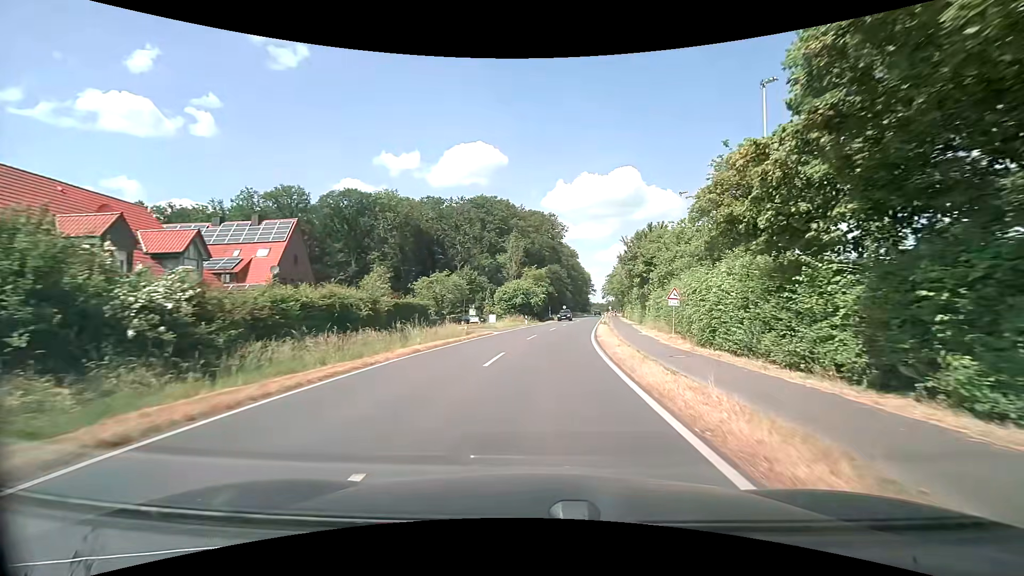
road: secondary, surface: asphalt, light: Day
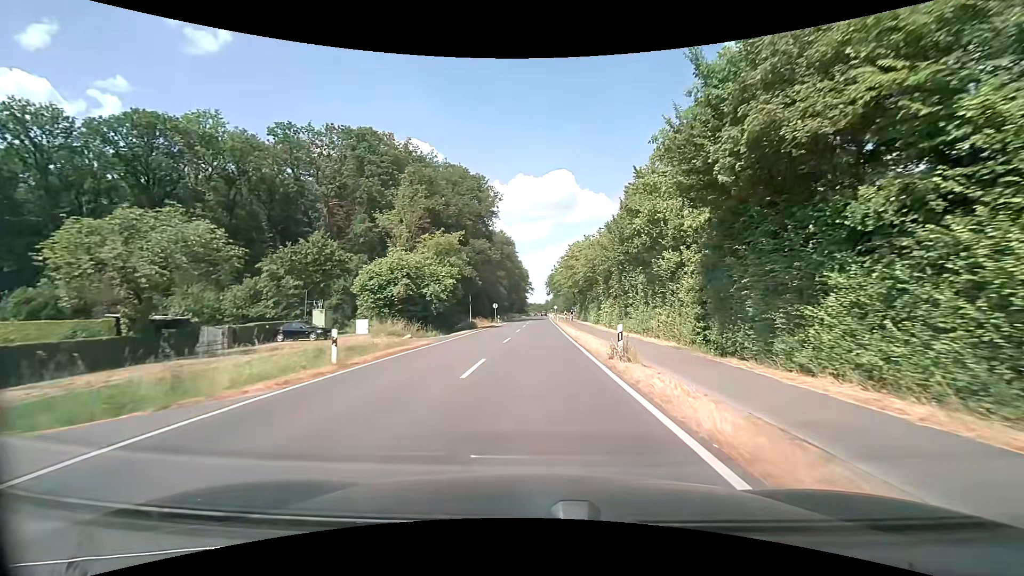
(+2.8, +38.1) m; +8°
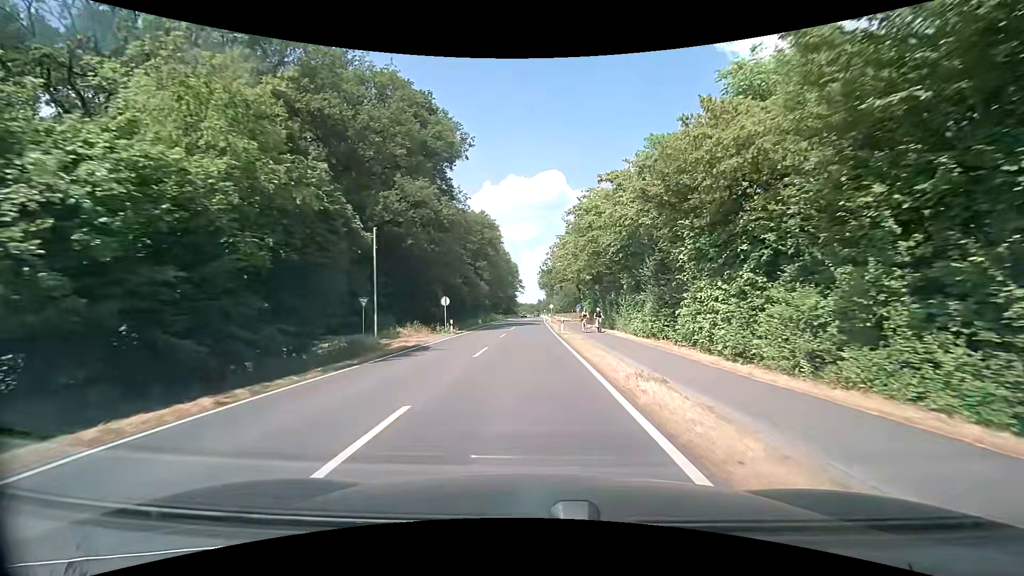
(+0.6, +31.0) m; +1°
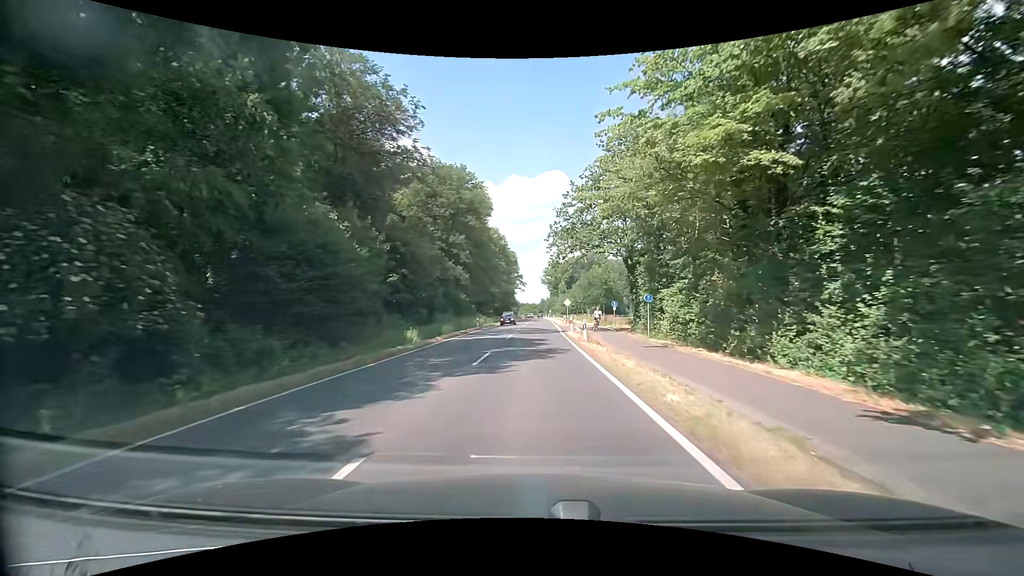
(-0.5, +38.5) m; 0°
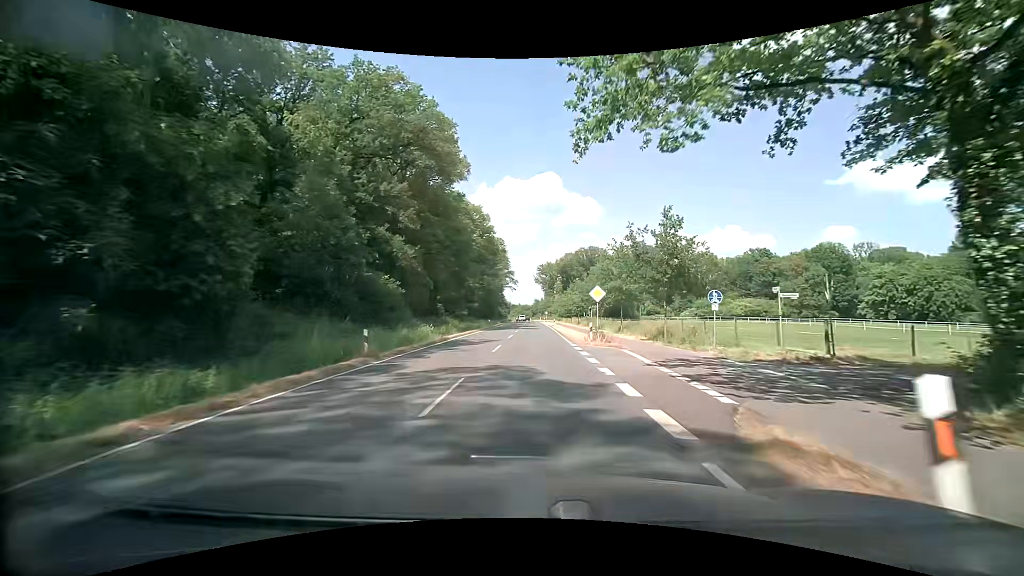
(-0.3, +30.4) m; 0°
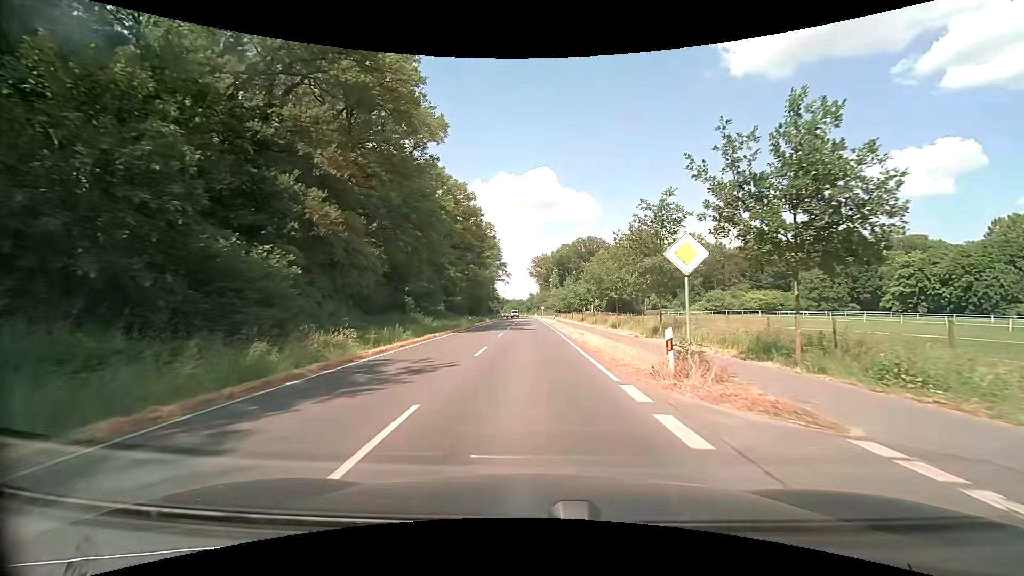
(+0.1, +15.3) m; +1°
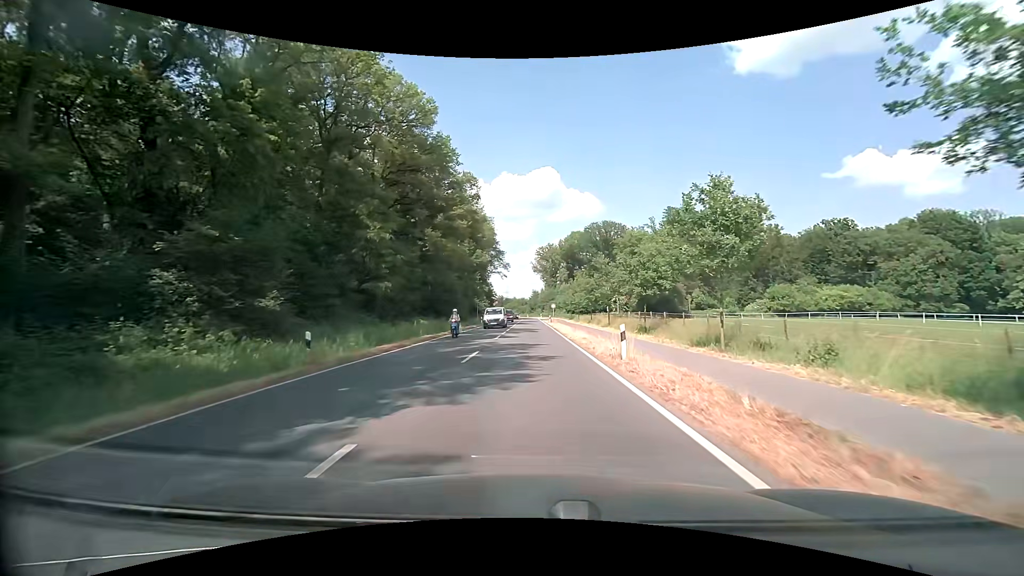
(-0.5, +38.2) m; 0°
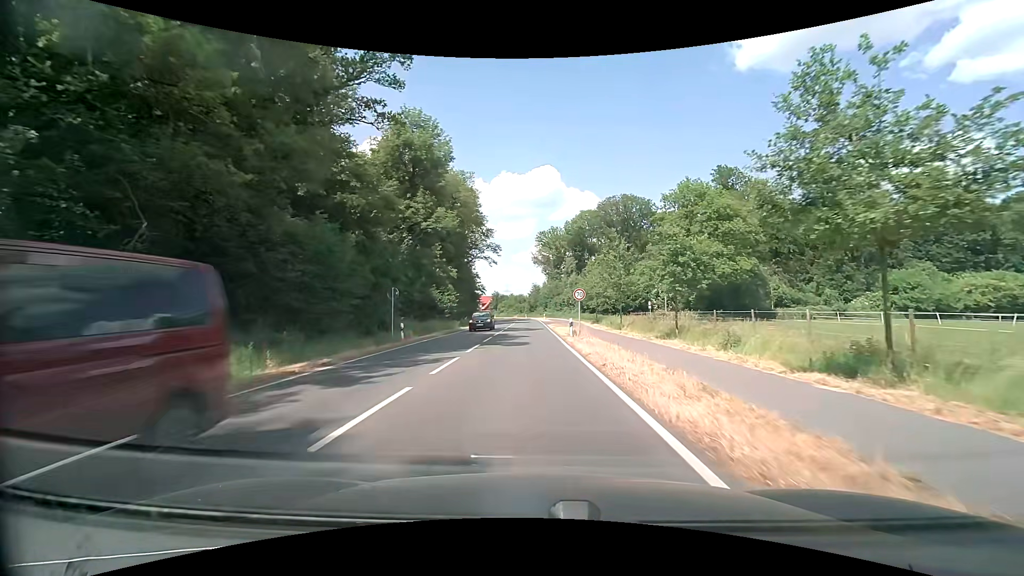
(-0.1, +38.4) m; -1°
(0, +10) (0, +20) (0, +30) (0, +40) (0, +50) (0, +60) (-1, +70) (-1, +80) (-1, +90) (-2, +100) m
